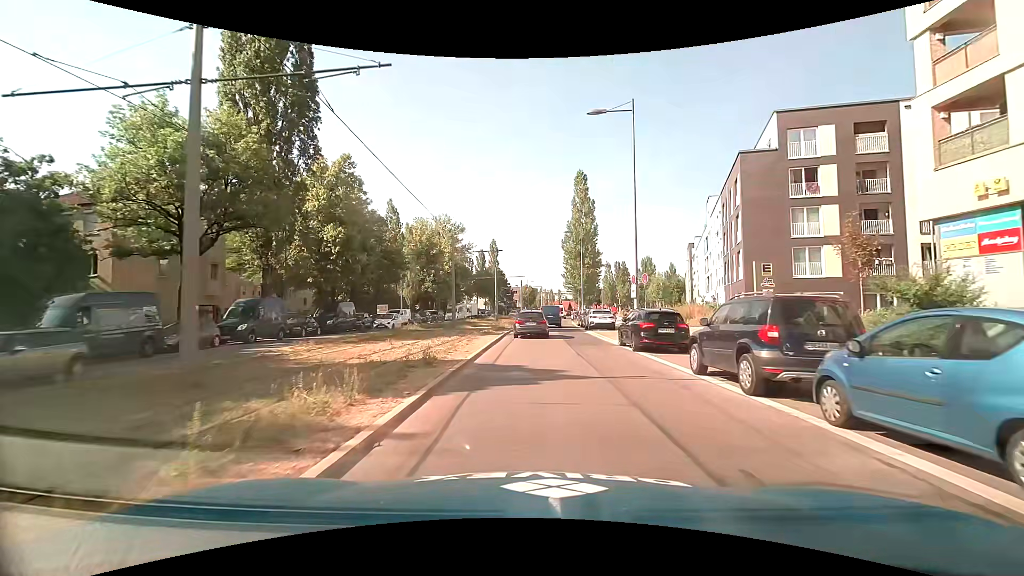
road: secondary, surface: asphalt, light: Day
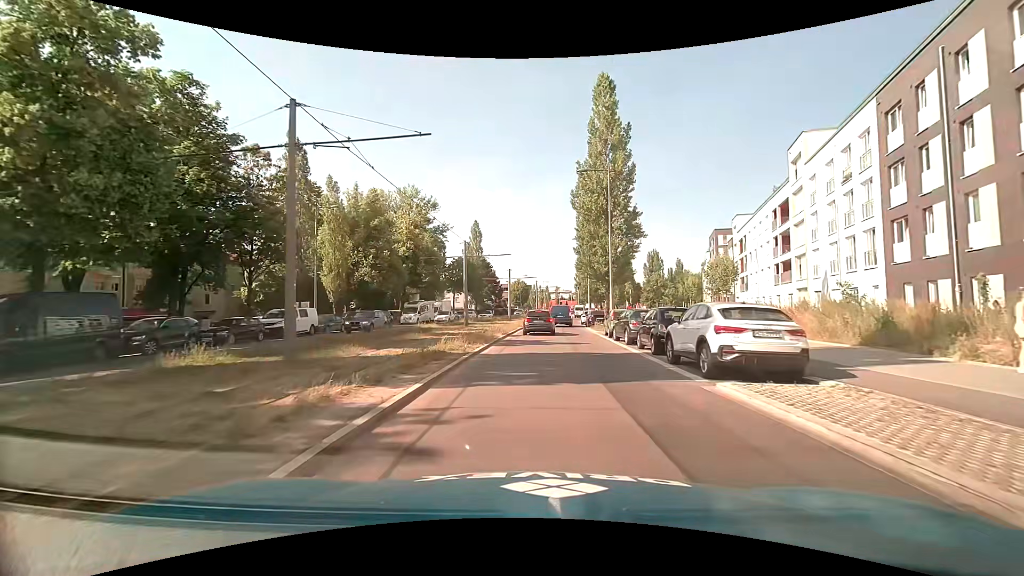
(+0.3, +24.5) m; +1°
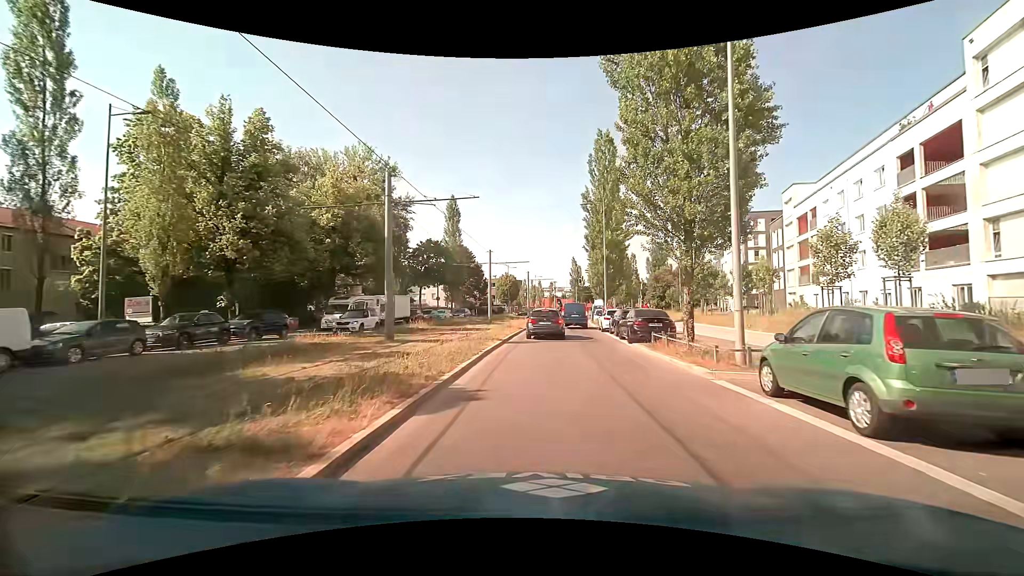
(+0.1, +20.0) m; +1°
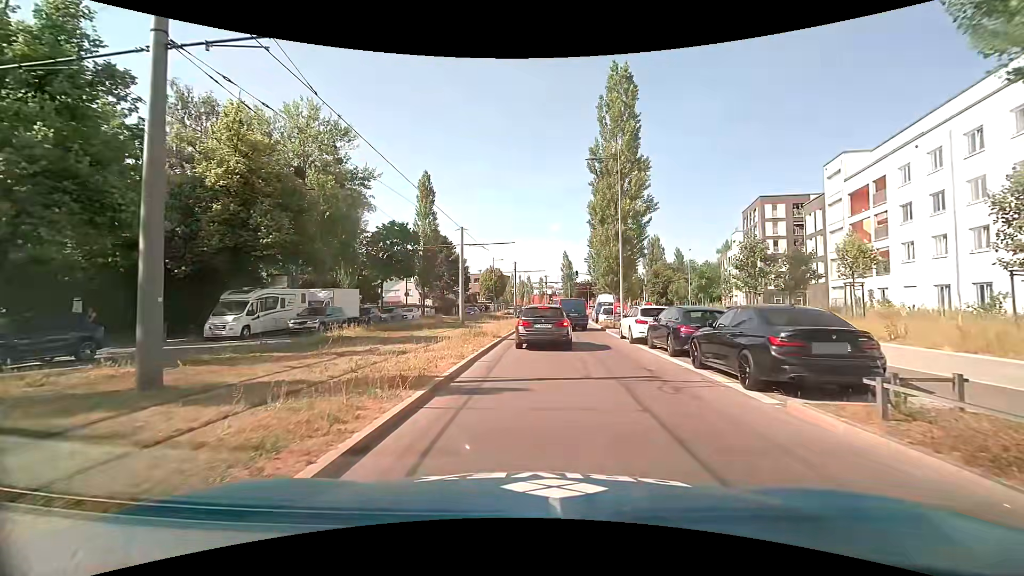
(0.0, +12.0) m; 0°
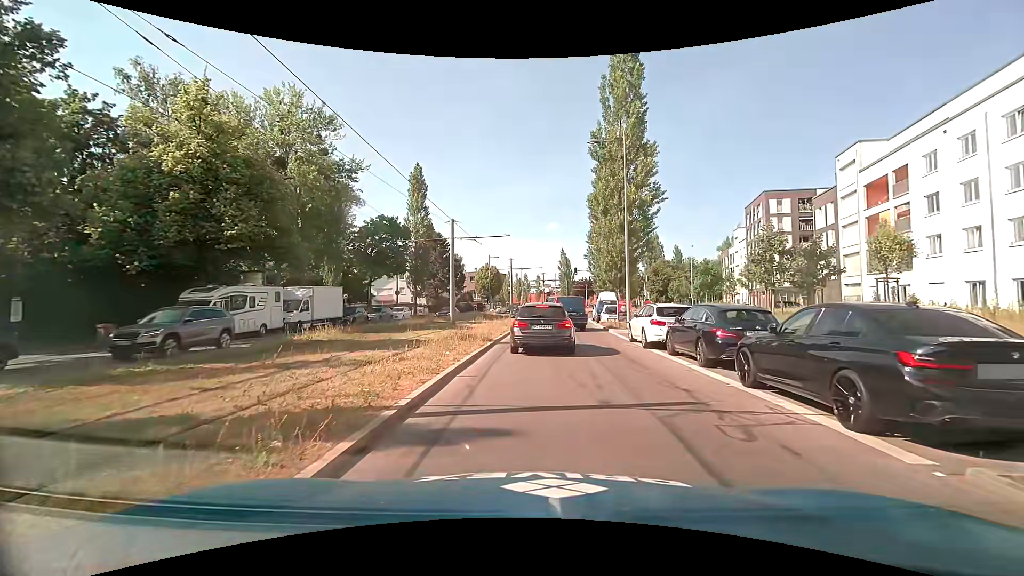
(0.0, +2.7) m; +2°
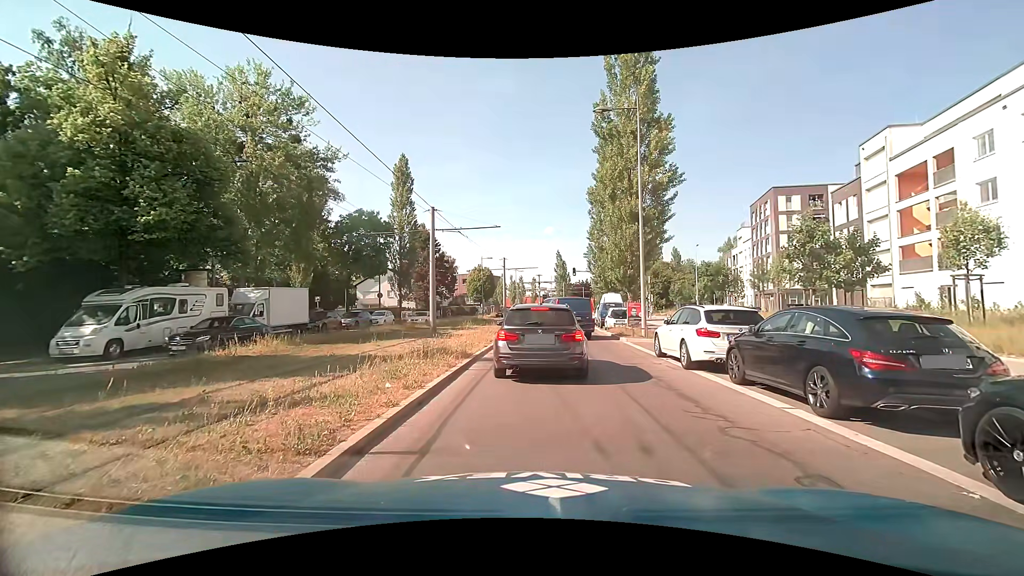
(0.0, +4.5) m; +2°
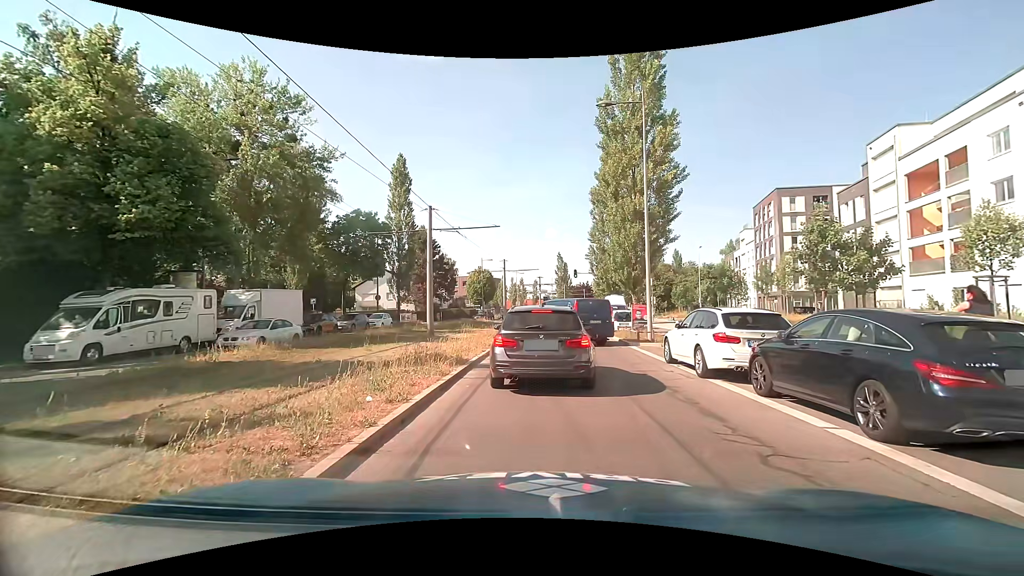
(0.0, +1.0) m; 0°
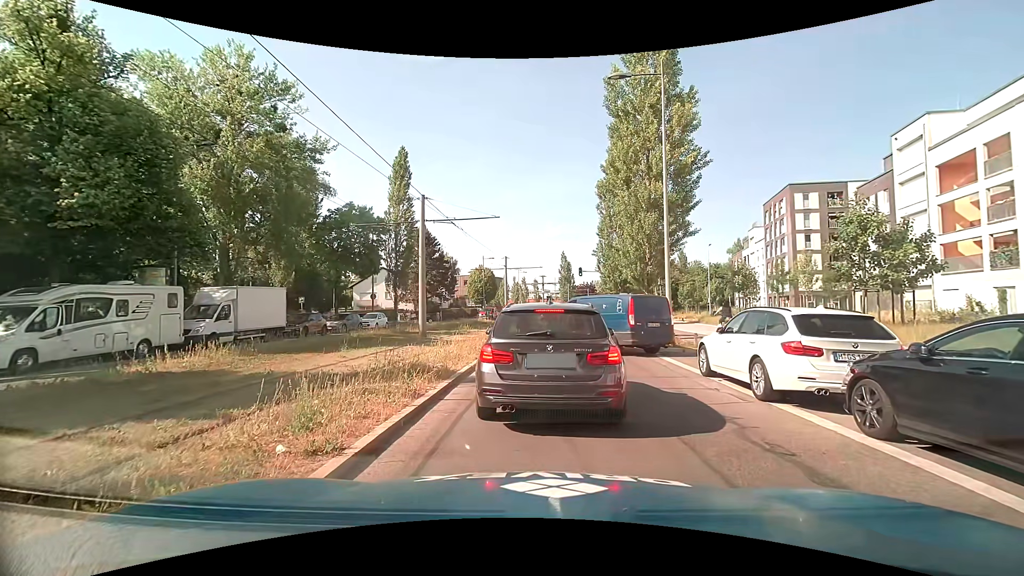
(0.0, +2.5) m; 0°
